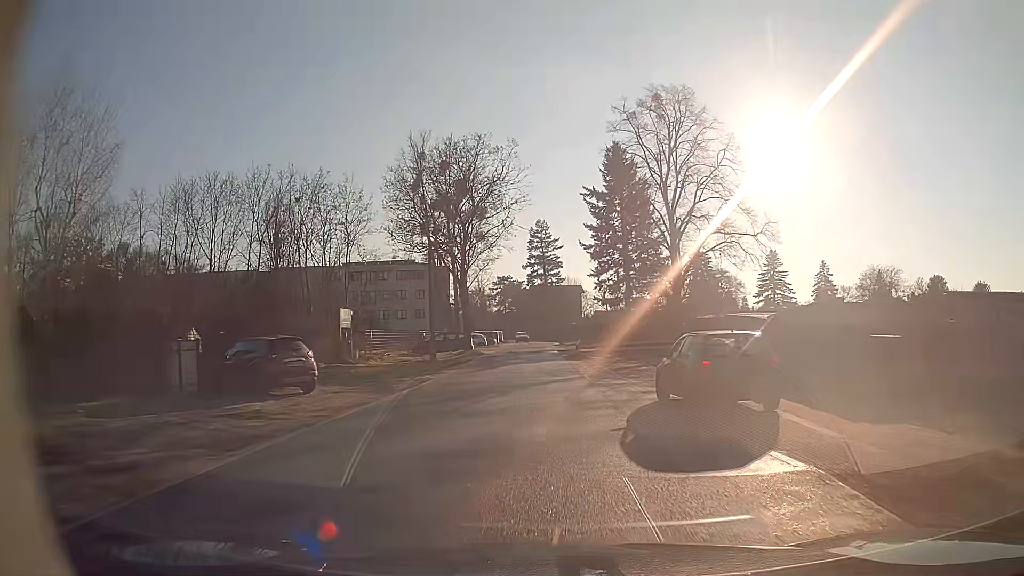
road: residential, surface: asphalt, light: Day
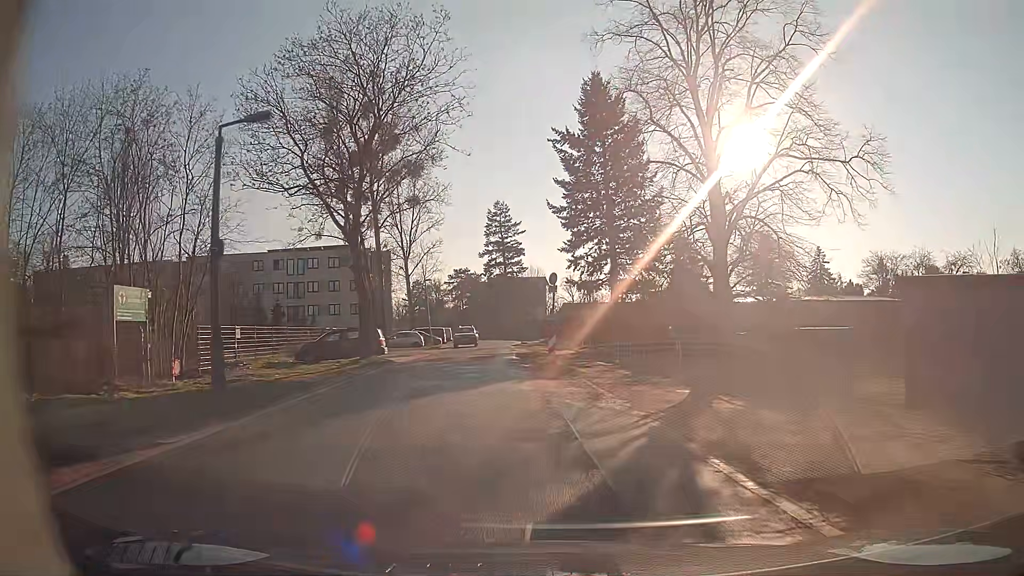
(+0.4, +18.1) m; +3°
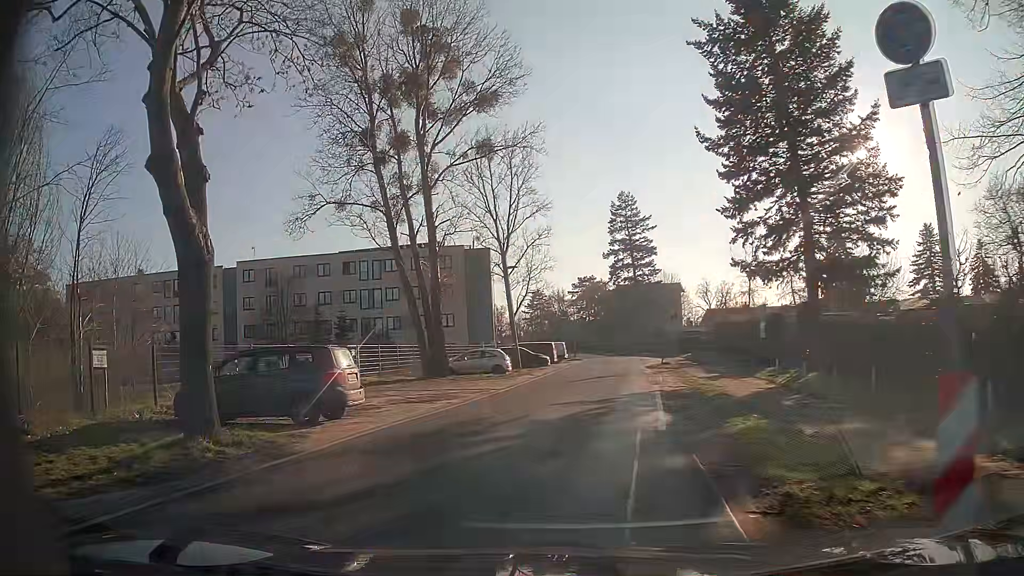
(-0.9, +19.3) m; -11°
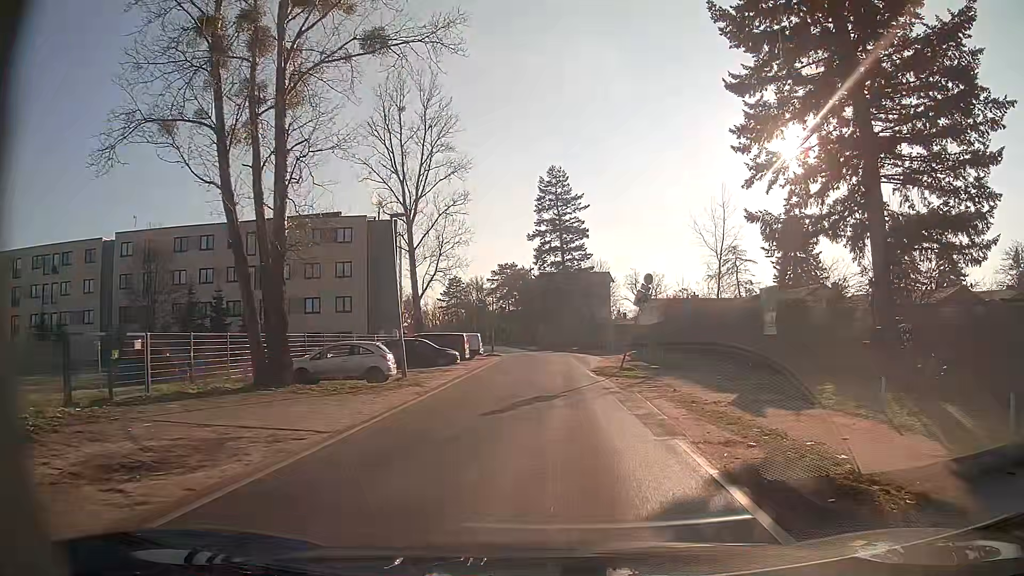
(+0.2, +12.1) m; +7°
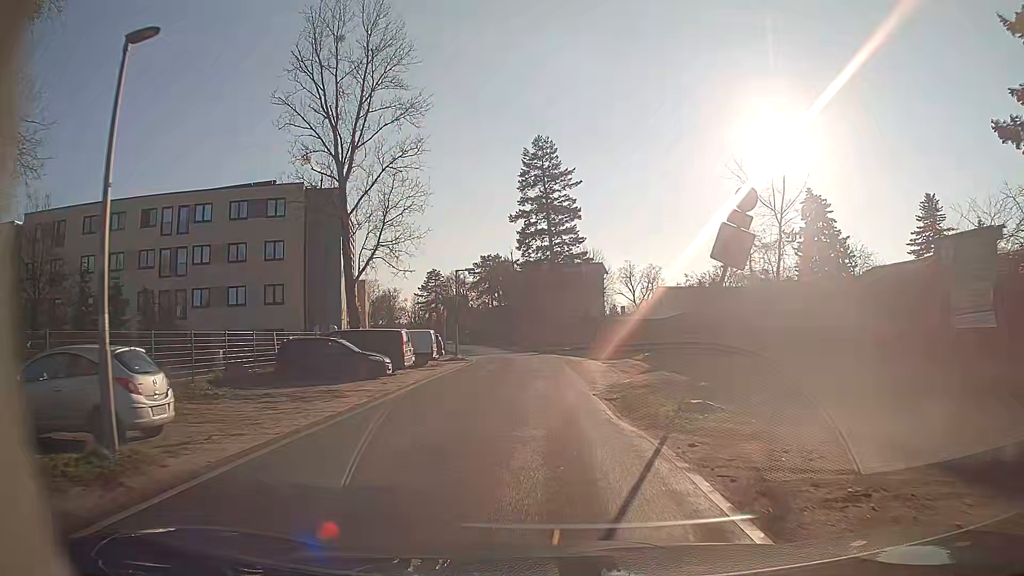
(+0.3, +14.1) m; +1°
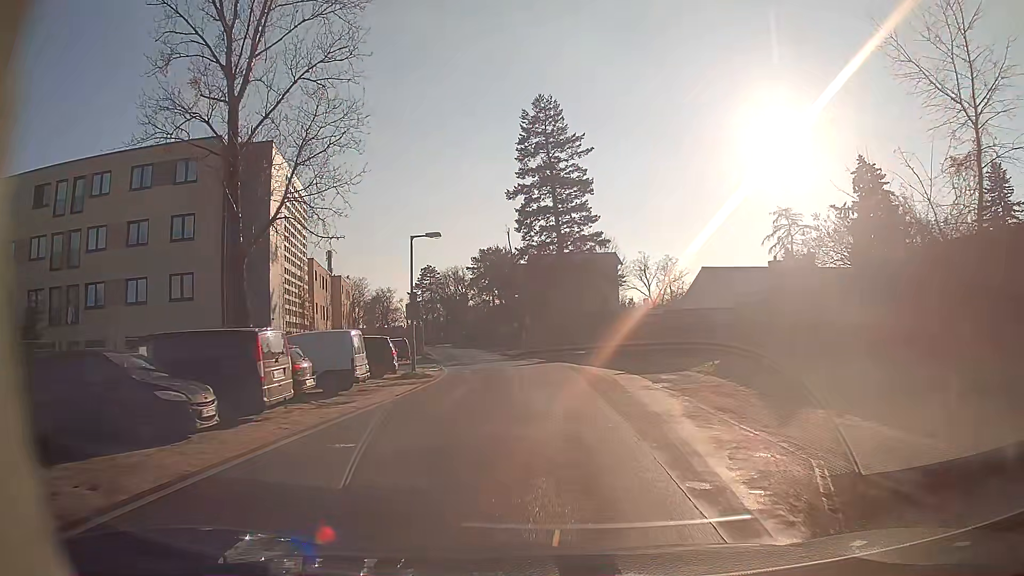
(-0.2, +14.8) m; -1°
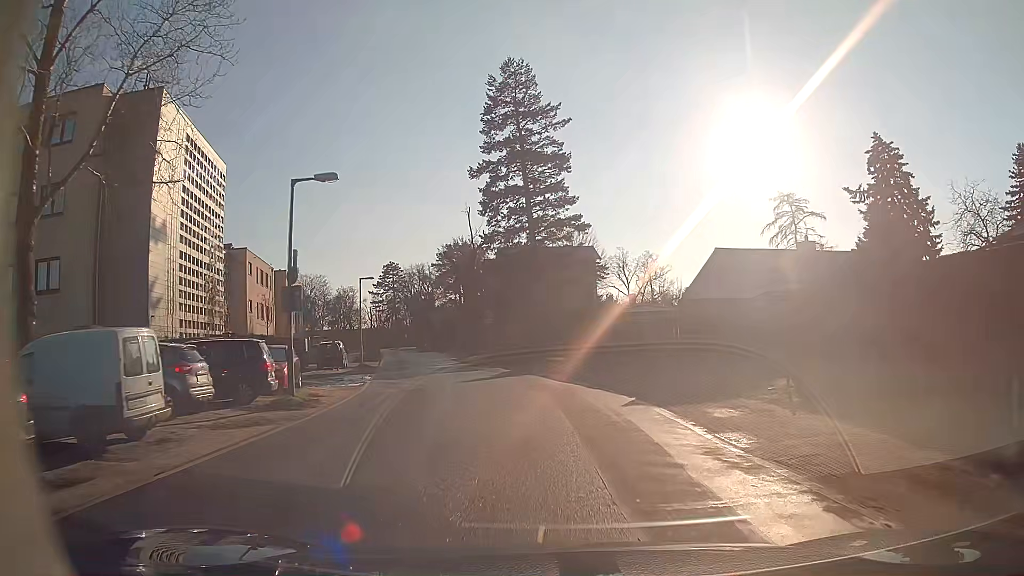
(+0.2, +10.1) m; +2°
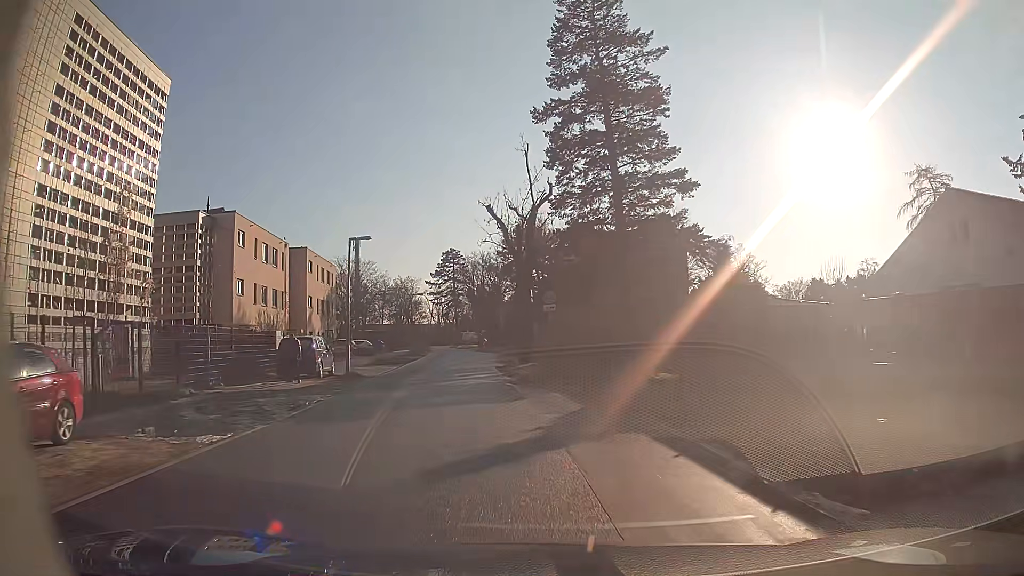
(-0.7, +15.4) m; -7°
(-1, +10) (-2, +20) (-3, +30) (-4, +40) (-5, +50) (-7, +60) (-8, +70) (-9, +79) (-11, +89) (-13, +99) m
